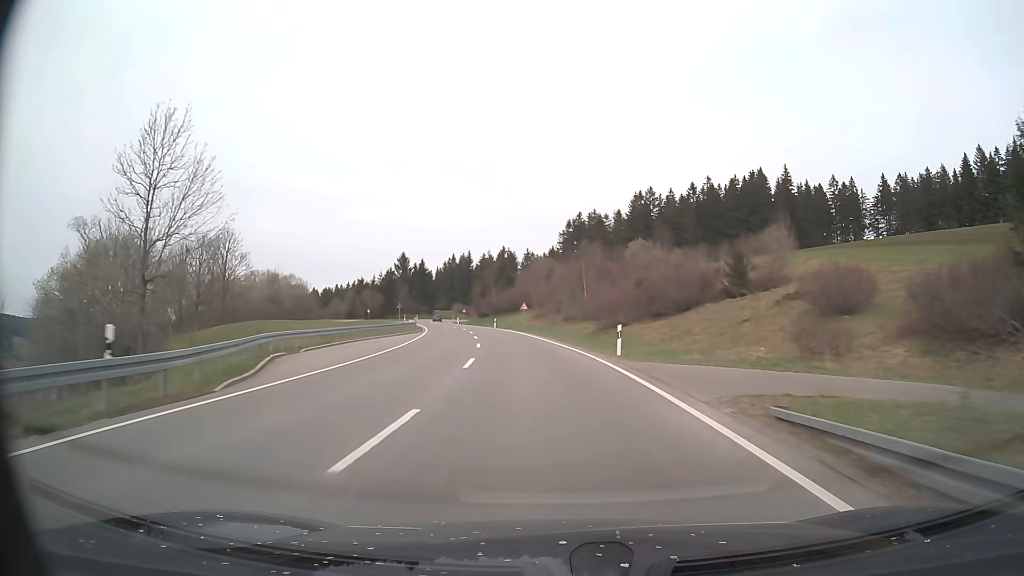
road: primary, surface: asphalt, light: Day
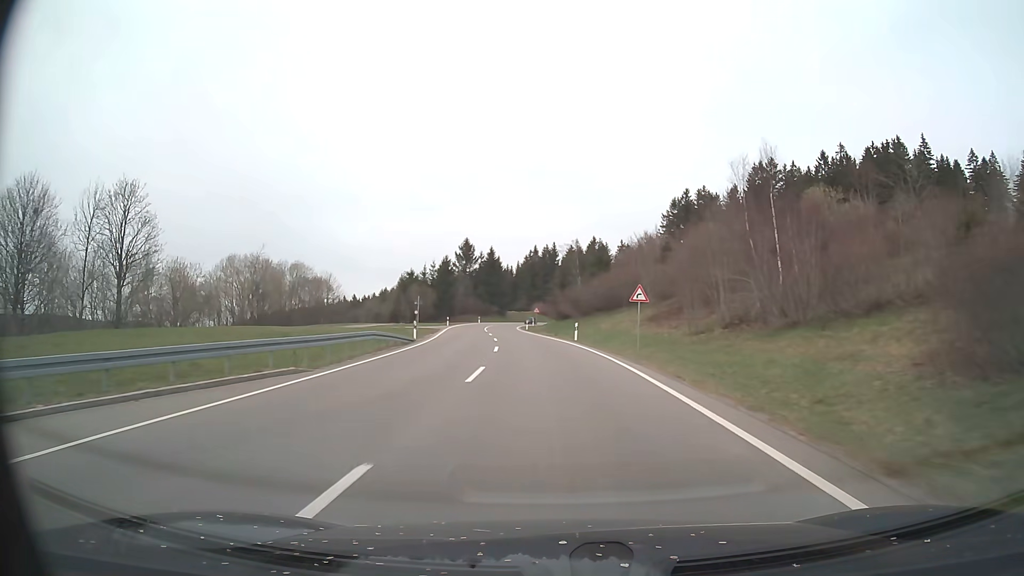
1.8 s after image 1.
(-2.6, +39.5) m; -8°
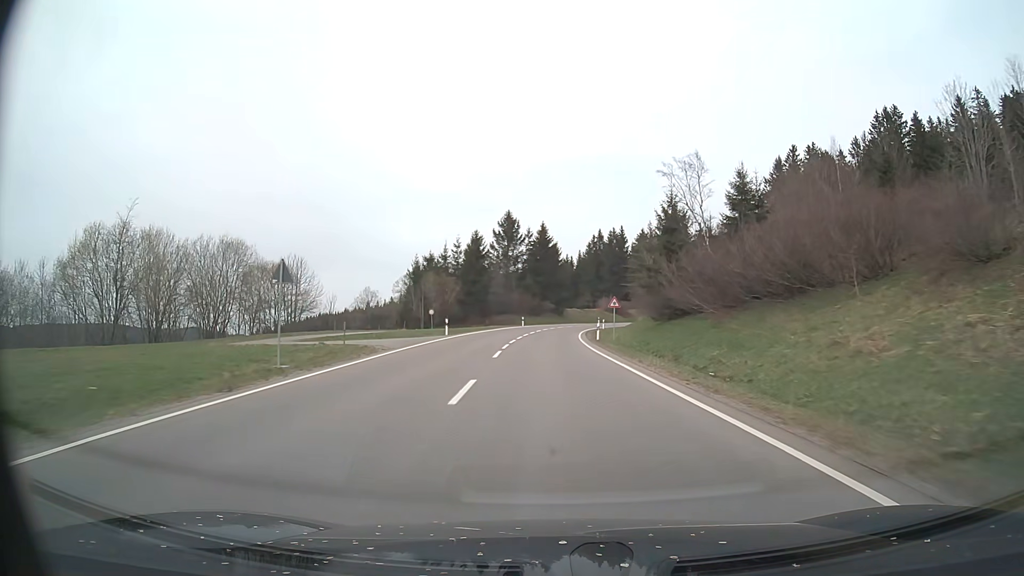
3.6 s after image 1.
(-2.0, +39.6) m; -5°
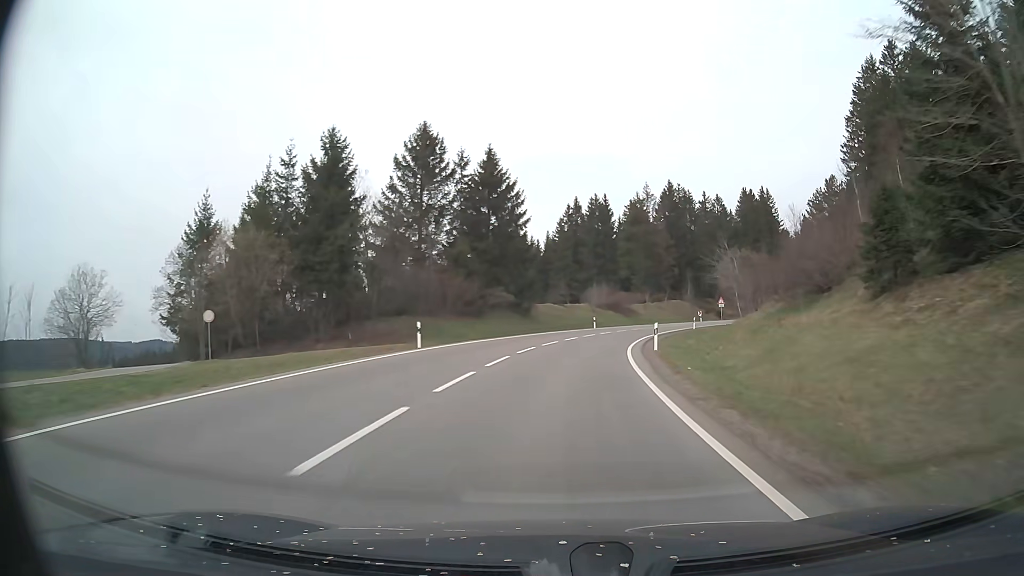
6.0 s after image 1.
(+0.3, +52.8) m; +3°
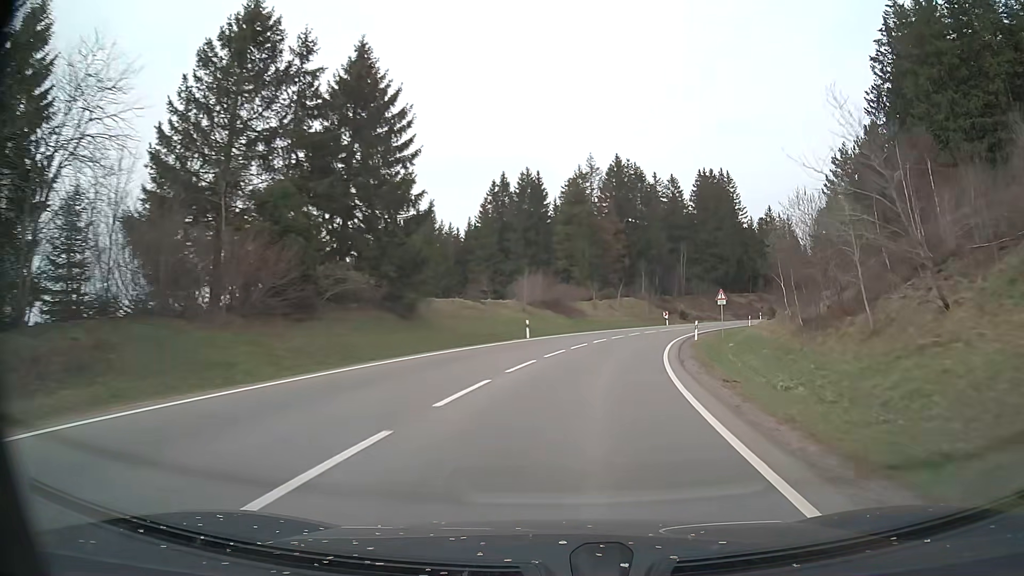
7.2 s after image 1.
(+1.1, +25.8) m; +6°
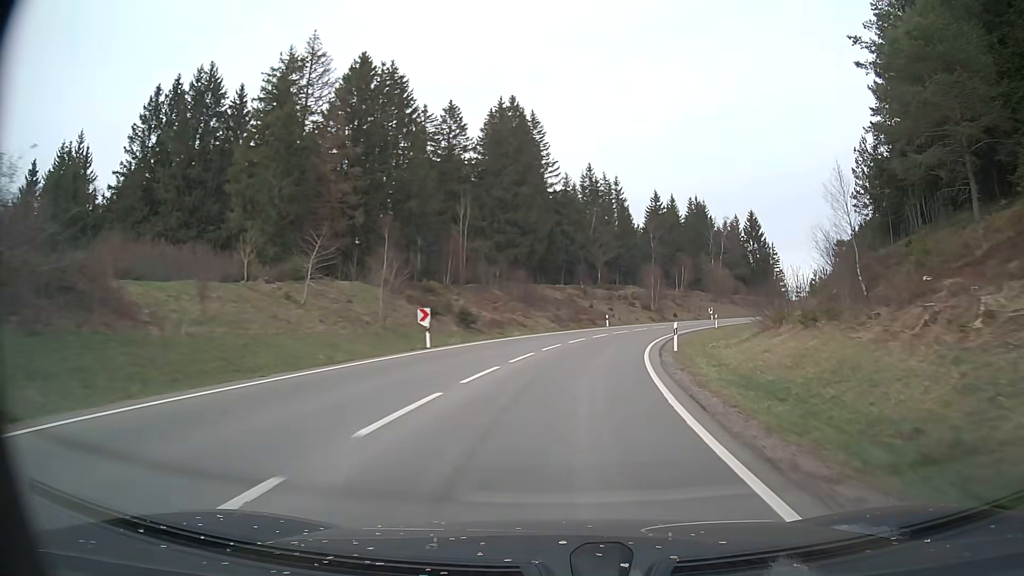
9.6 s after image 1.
(+8.6, +49.0) m; +20°
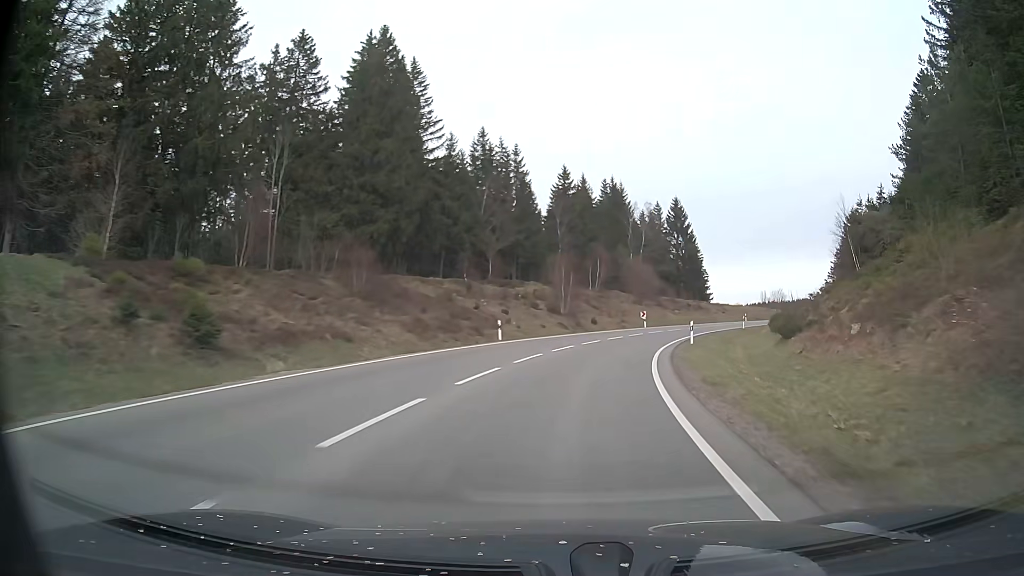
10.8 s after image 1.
(+1.9, +24.3) m; +9°
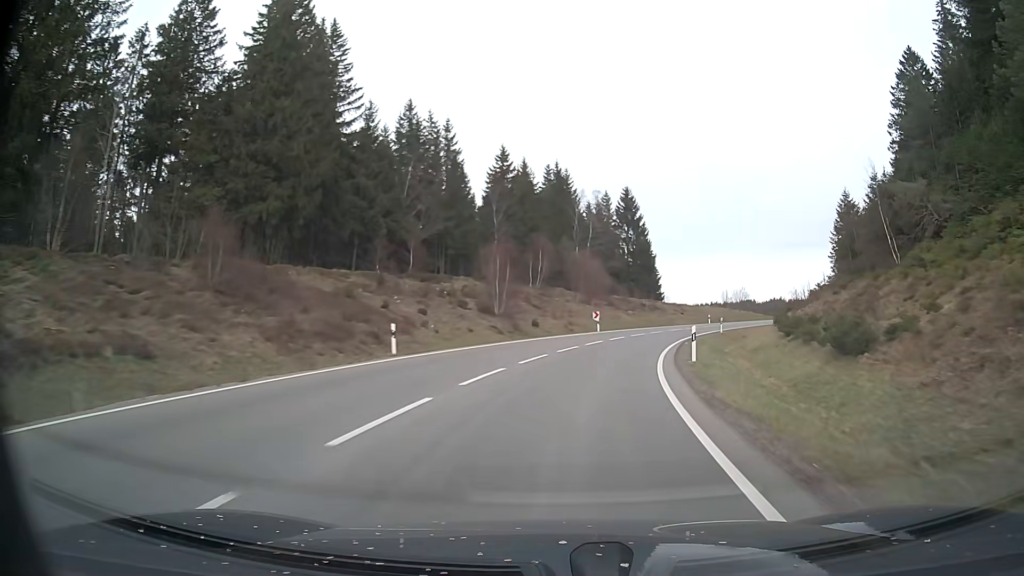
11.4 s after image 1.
(+0.5, +12.0) m; +5°
(0, +10) (+2, +20) (+3, +30) (+6, +39) (+10, +49) (+14, +58) (+18, +67) (+24, +75) (+30, +83) (+36, +91) m
